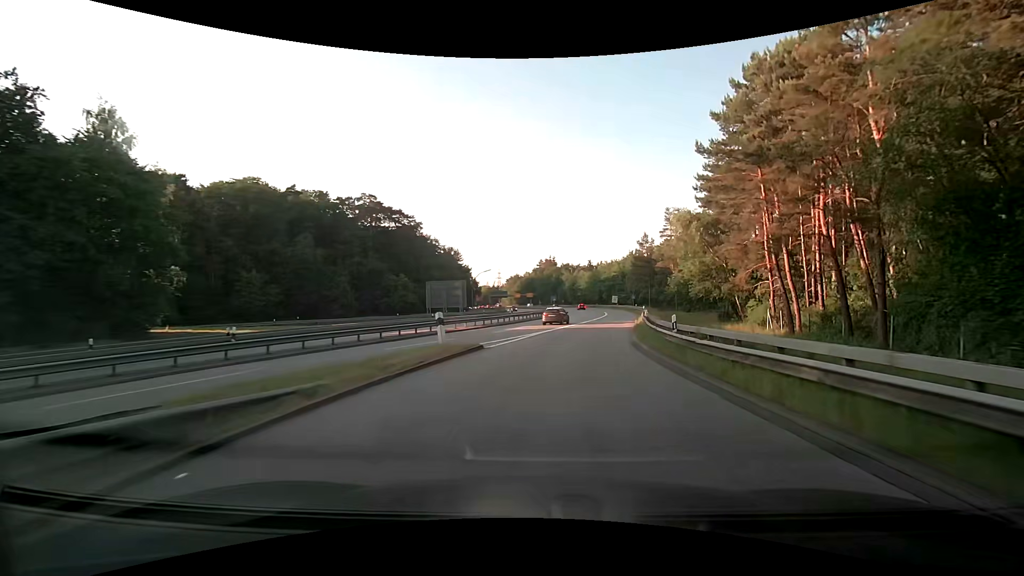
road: motorway_link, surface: asphalt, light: Day
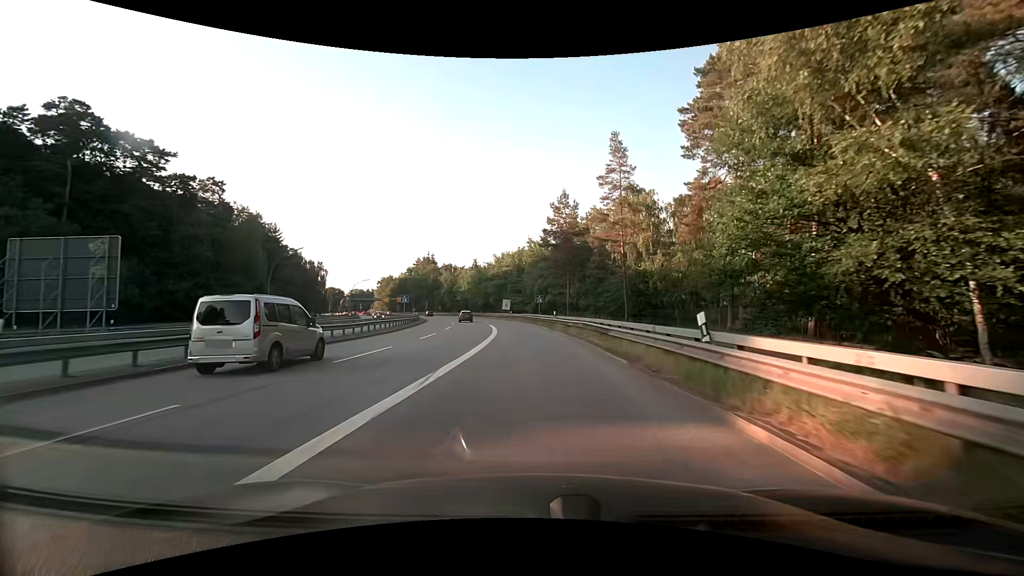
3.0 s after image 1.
(+5.7, +41.1) m; +14°
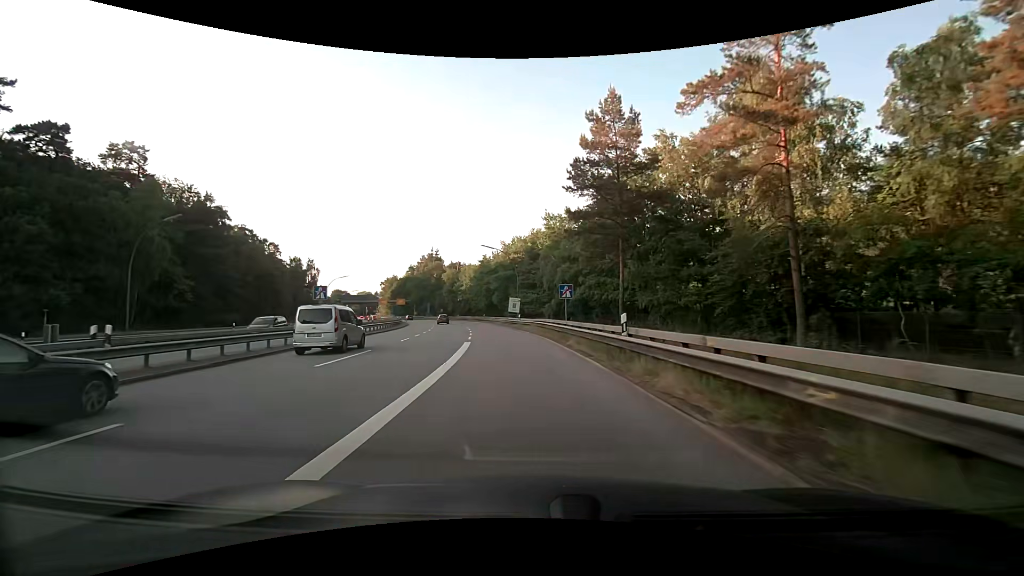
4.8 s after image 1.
(-0.2, +25.1) m; -2°
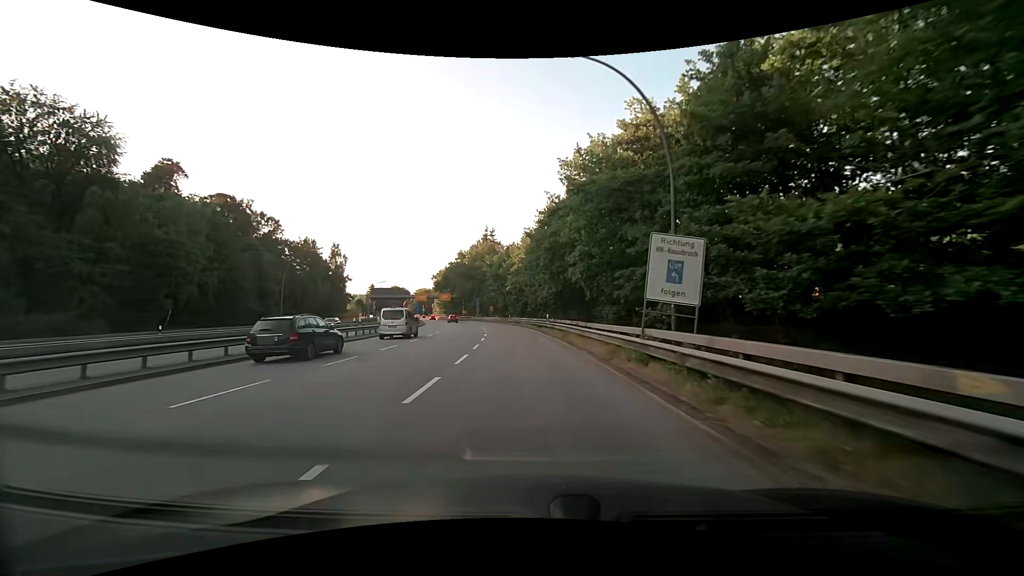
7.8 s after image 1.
(-3.2, +44.0) m; -8°
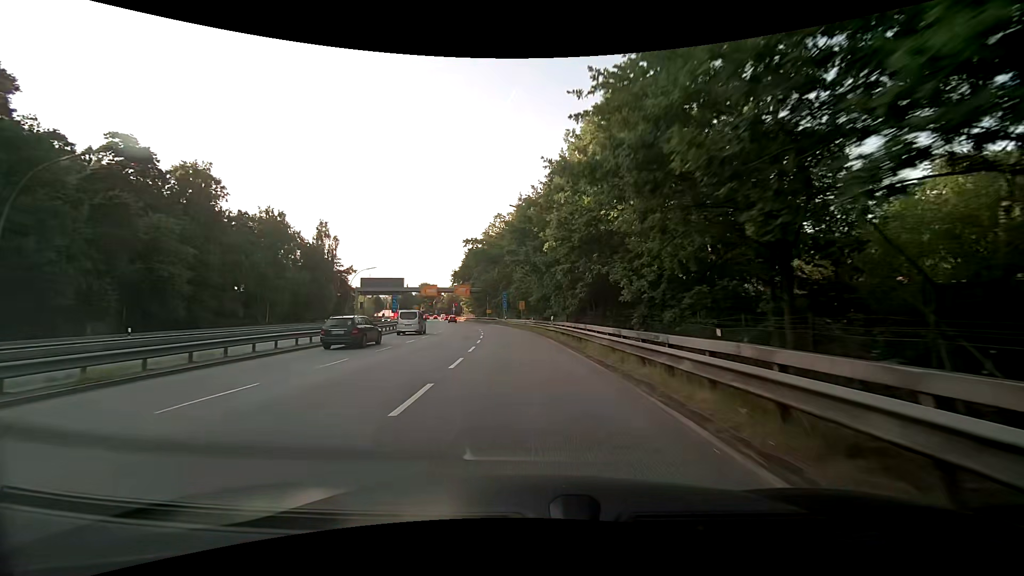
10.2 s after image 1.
(-1.3, +37.0) m; -4°
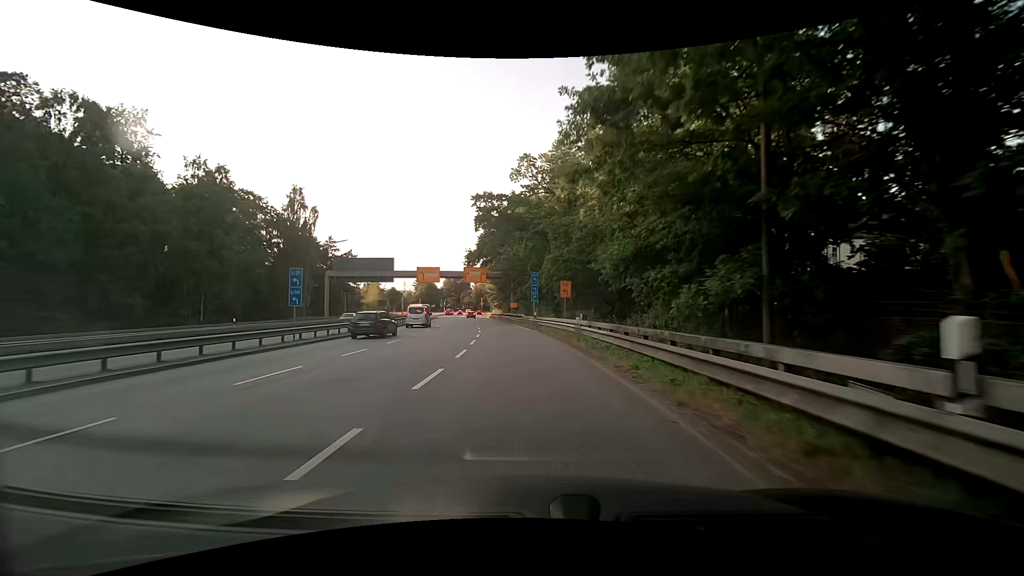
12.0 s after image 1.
(-1.1, +28.0) m; -5°
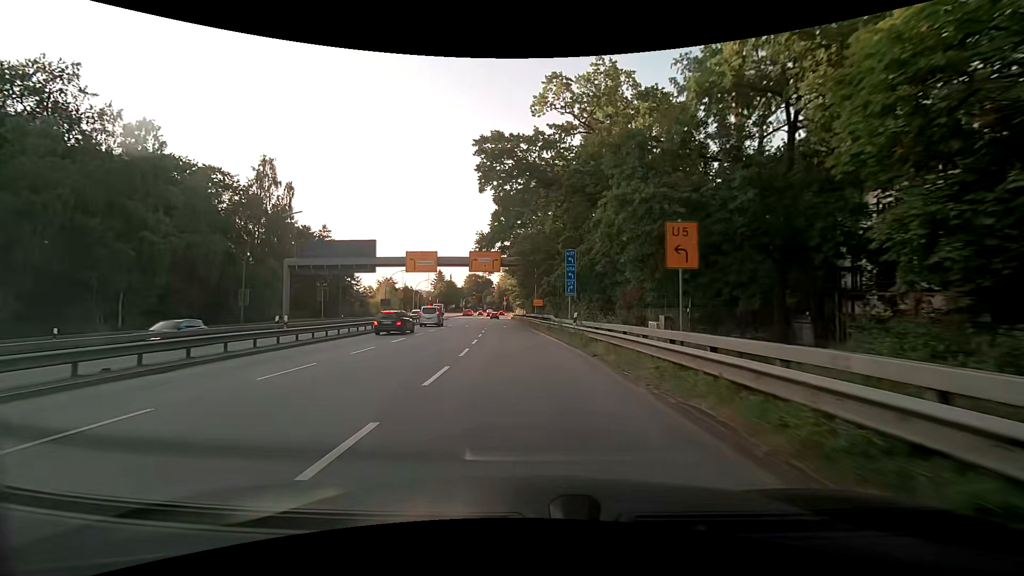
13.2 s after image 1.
(-0.3, +17.6) m; -2°
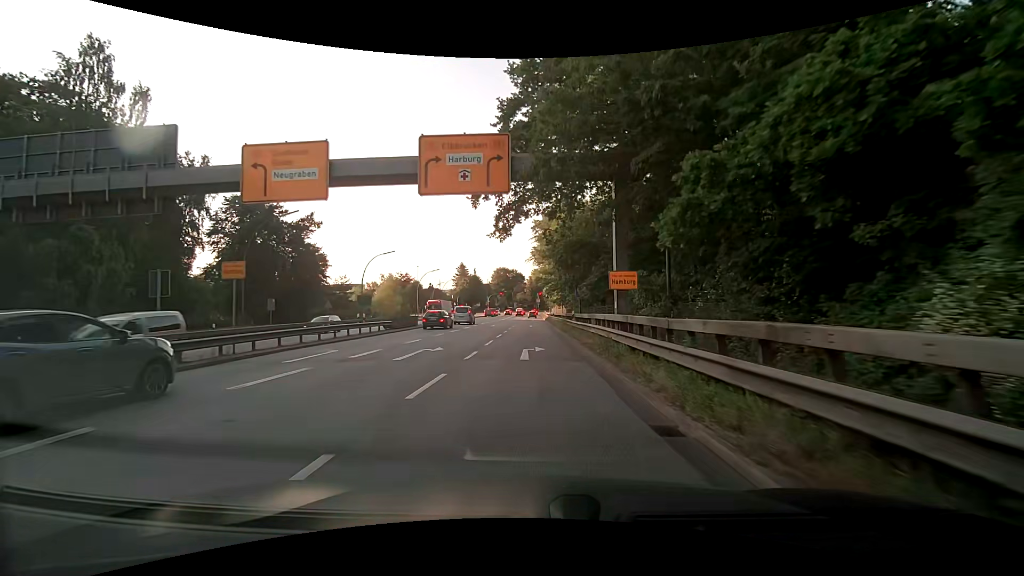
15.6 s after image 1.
(-1.4, +31.3) m; -4°
(0, +10) (0, +20) (-1, +30) (-1, +40) (-1, +50) (-1, +60) (-1, +70) (-1, +80) (-1, +90) (-1, +100) m
